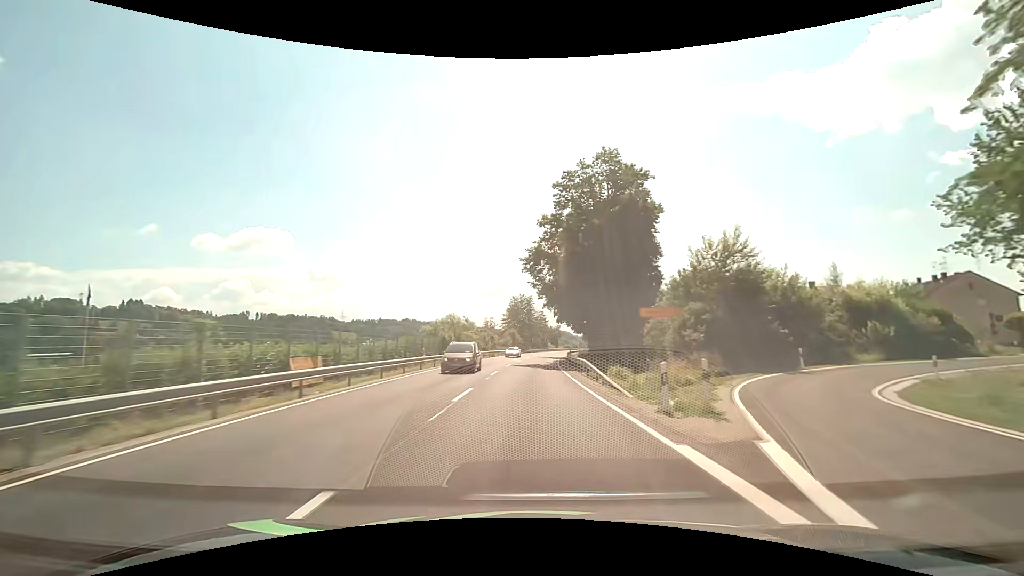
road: primary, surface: asphalt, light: Day
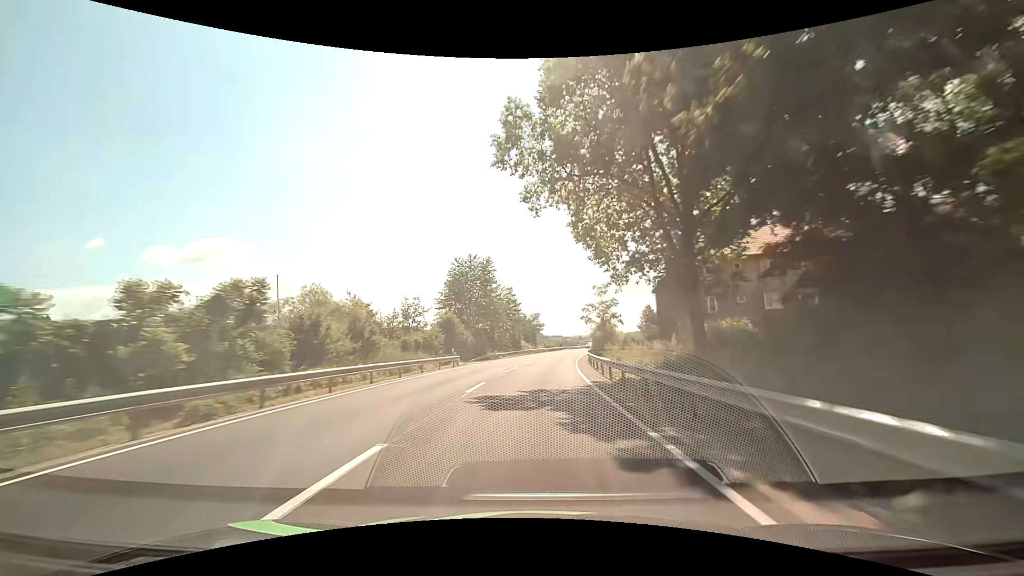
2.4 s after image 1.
(+1.1, +58.0) m; +3°
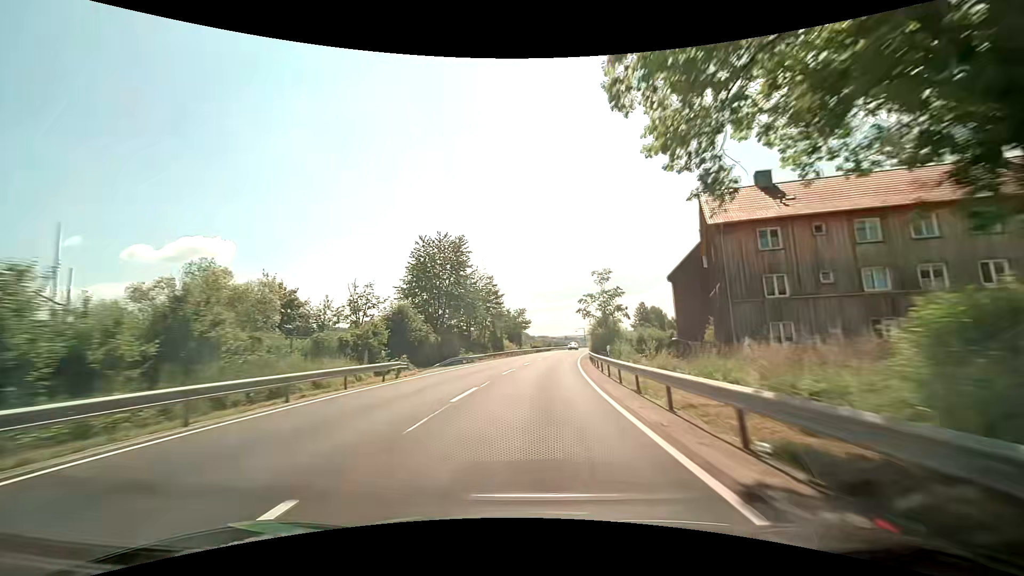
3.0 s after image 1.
(+0.2, +14.4) m; +2°
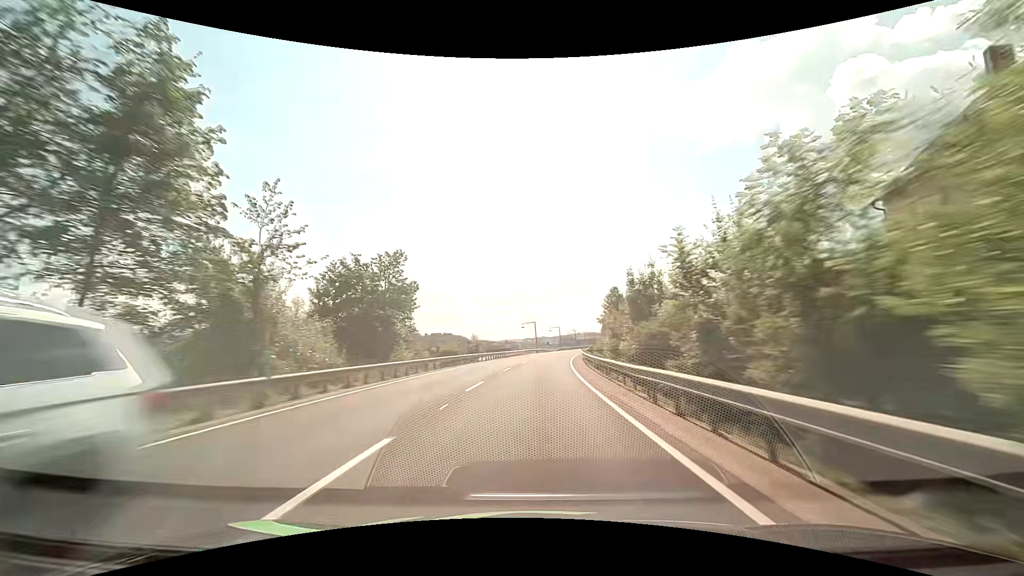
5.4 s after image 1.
(+3.3, +57.3) m; +6°
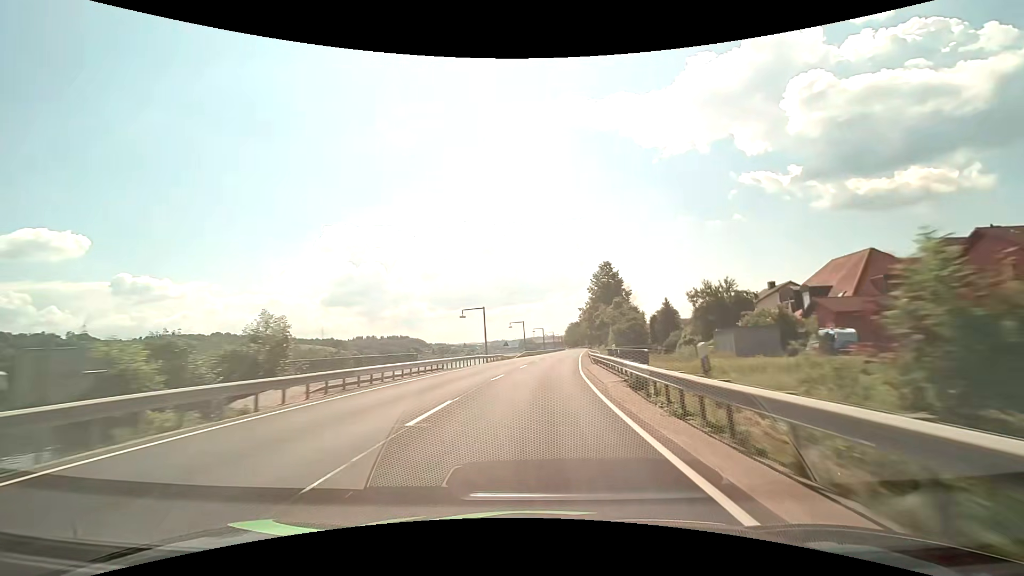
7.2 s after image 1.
(+1.6, +42.7) m; +4°
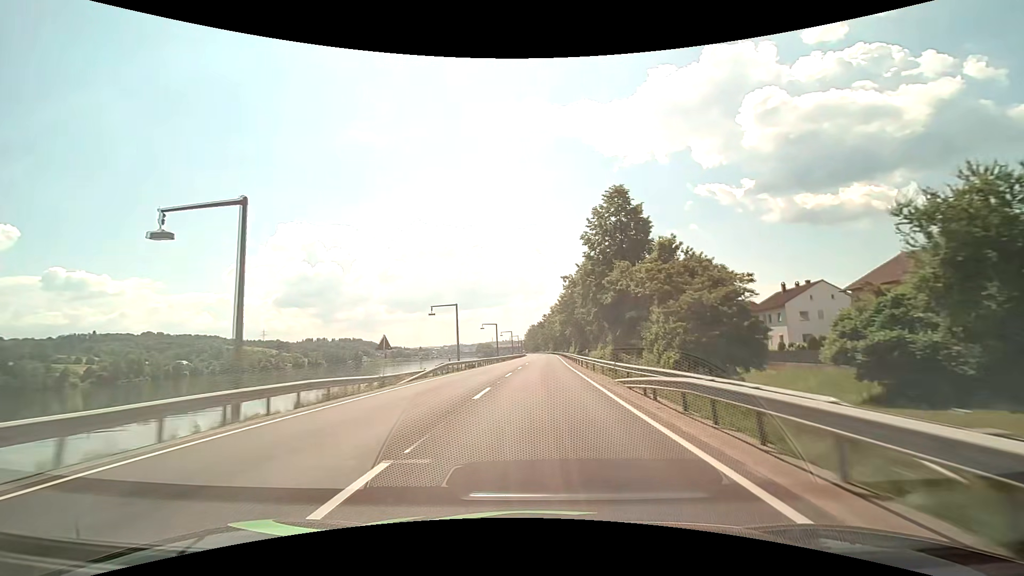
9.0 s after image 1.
(+1.9, +42.7) m; +5°
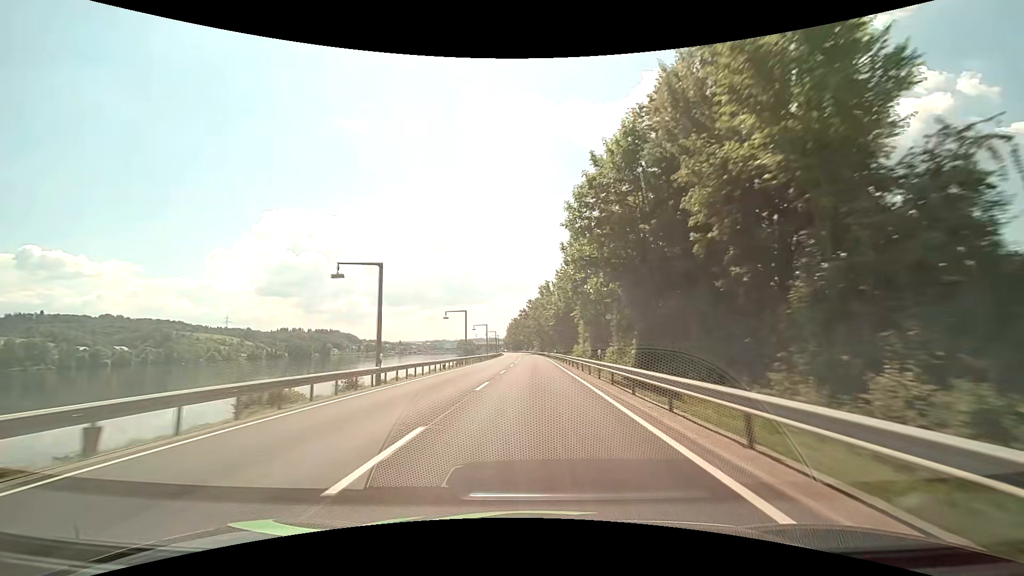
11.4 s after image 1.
(+1.8, +57.5) m; +2°
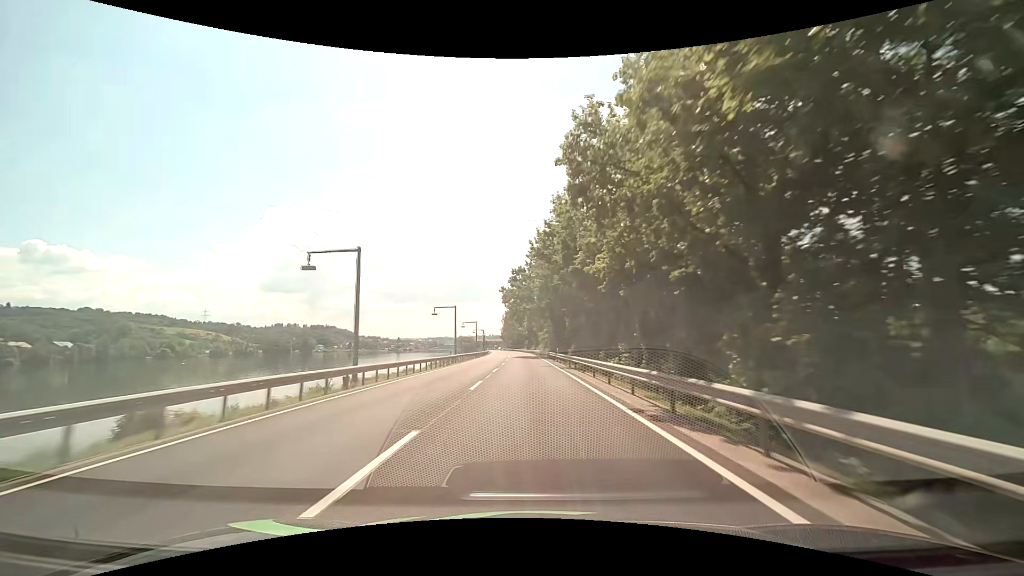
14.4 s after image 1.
(+0.1, +73.0) m; 0°
(0, +10) (0, +20) (0, +30) (0, +40) (-1, +50) (-1, +60) (-1, +70) (-2, +80) (-2, +90) (-3, +100) m
